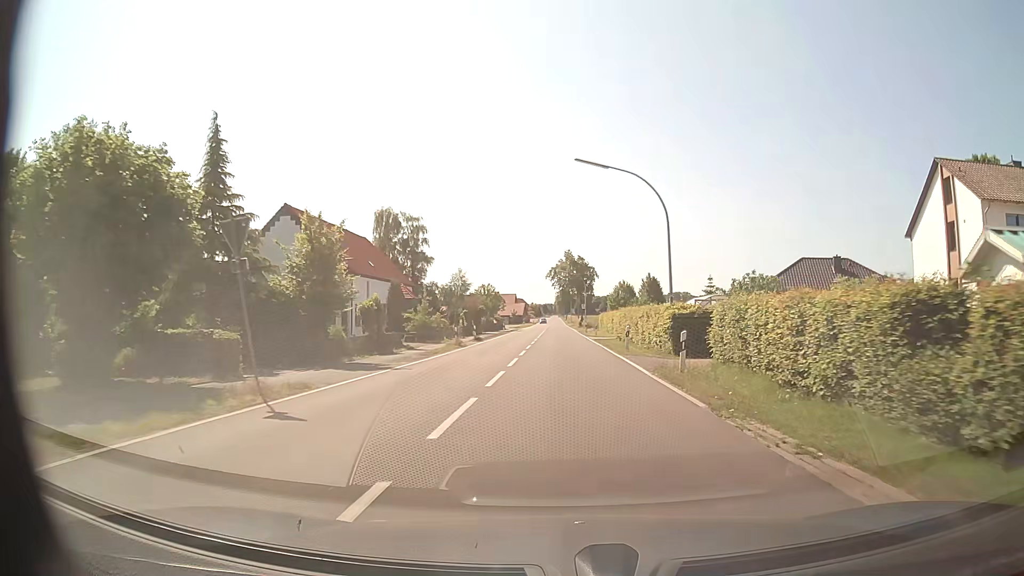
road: tertiary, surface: asphalt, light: Day
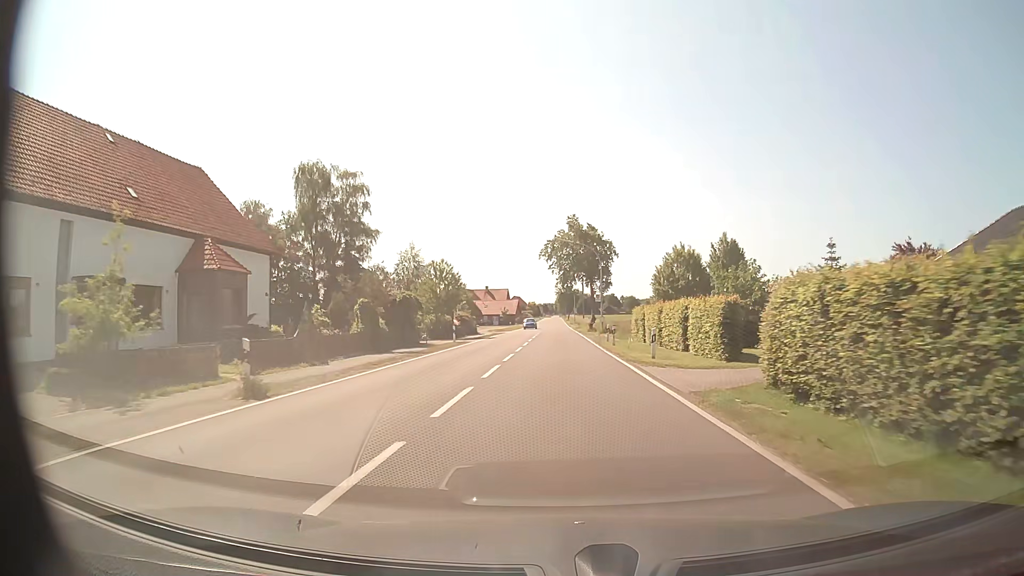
(-0.1, +35.5) m; -1°
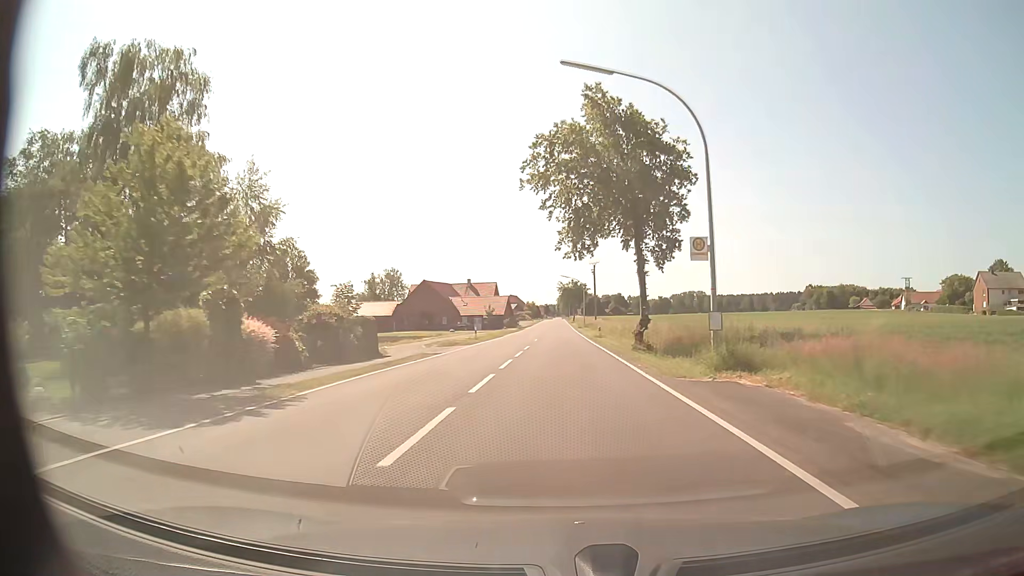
(-0.1, +40.3) m; 0°
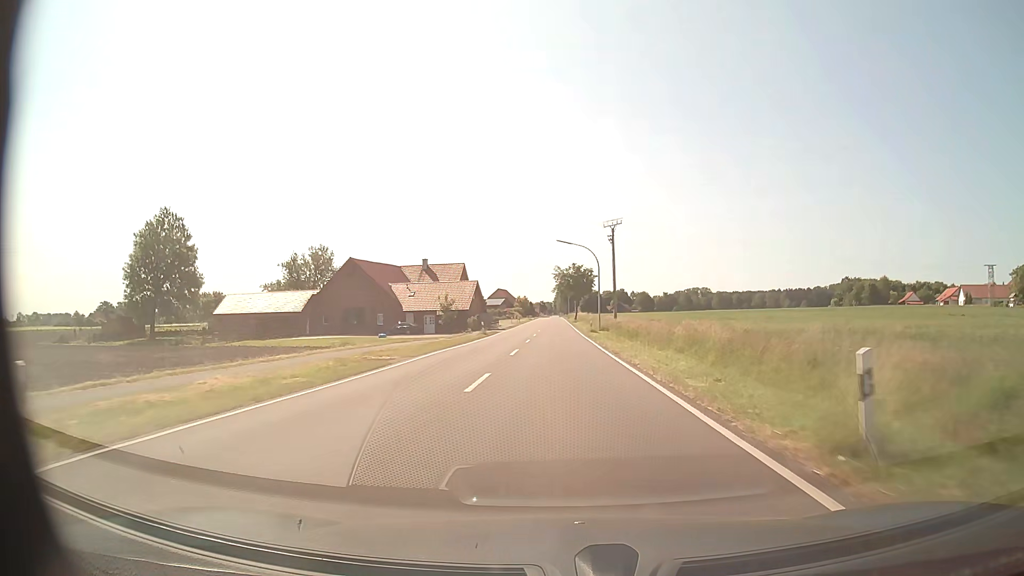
(+0.1, +43.7) m; 0°
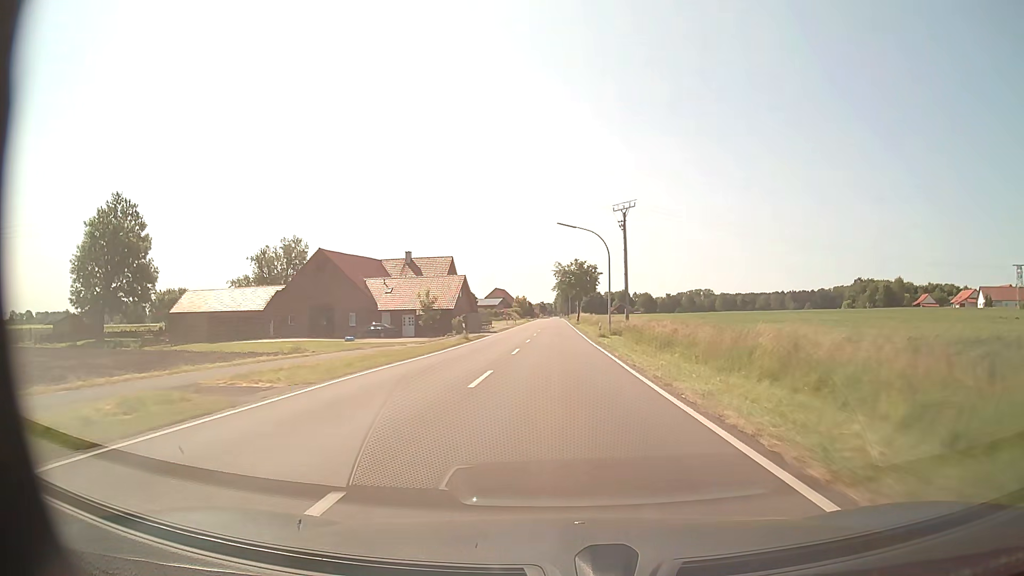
(0.0, +11.4) m; 0°
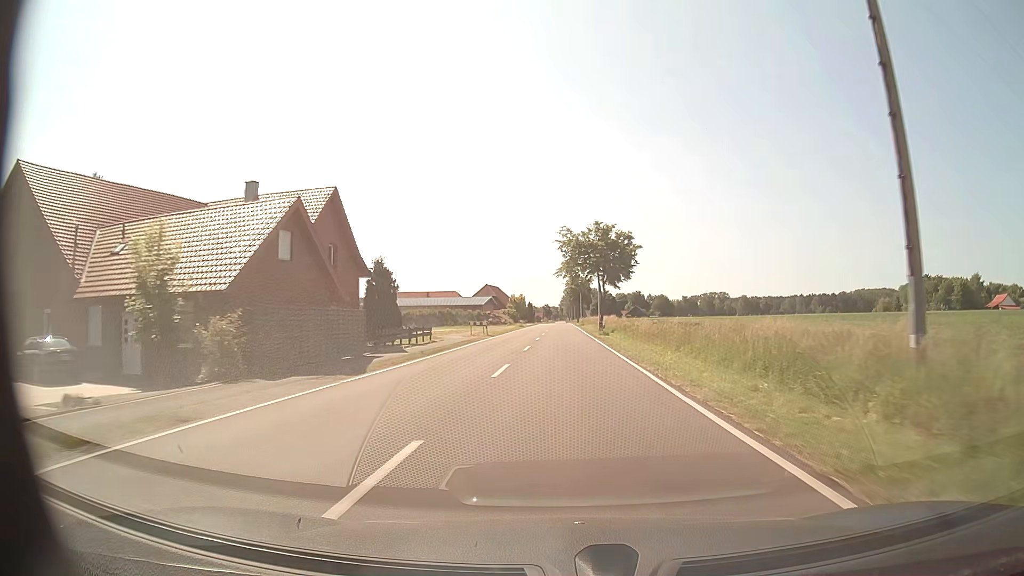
(-0.1, +46.7) m; 0°
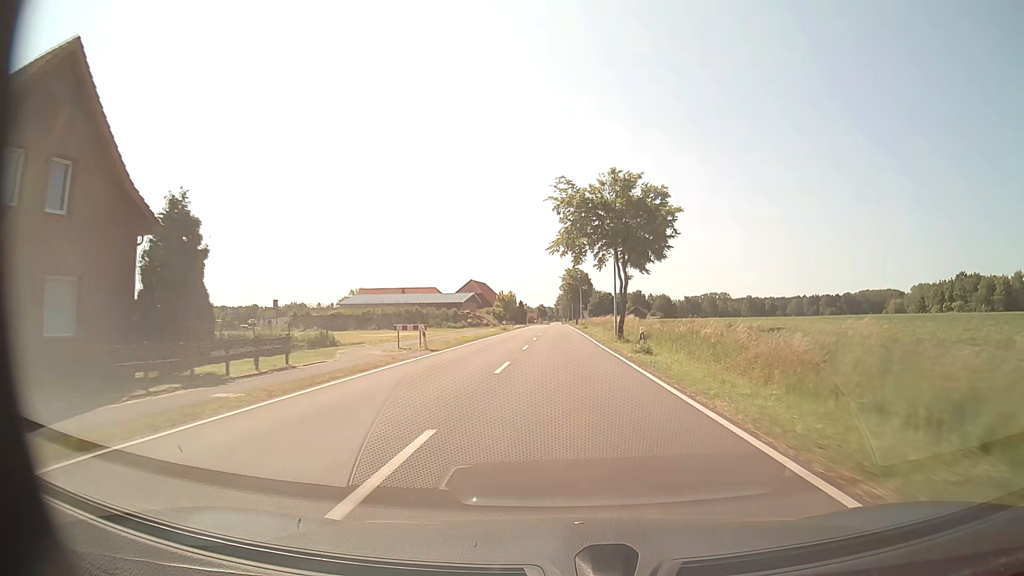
(+0.1, +23.6) m; 0°
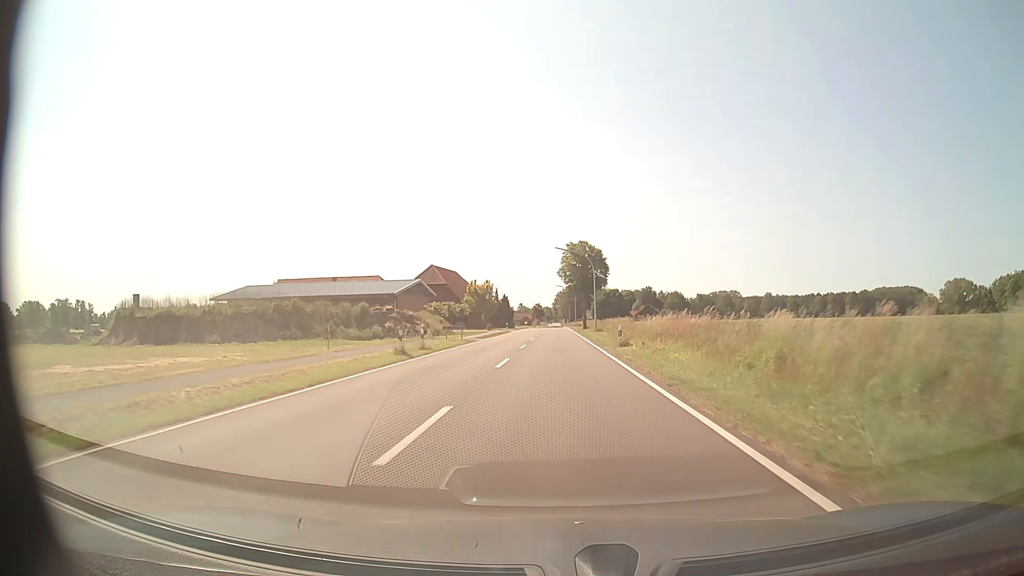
(+0.2, +46.3) m; 0°
(0, +10) (0, +20) (0, +30) (0, +40) (0, +50) (0, +60) (0, +70) (0, +80) (-1, +90) (-1, +100) m
